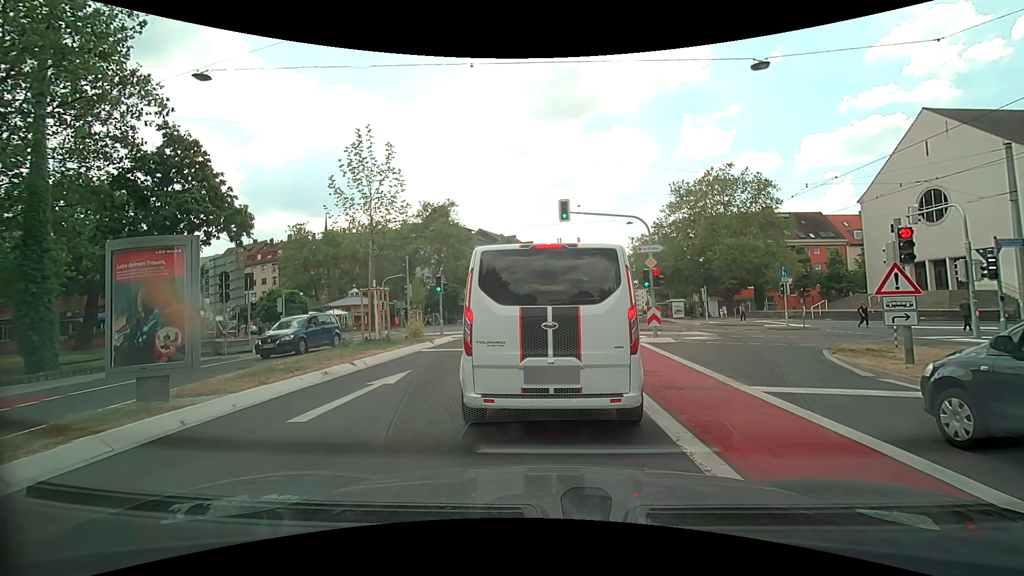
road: secondary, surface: asphalt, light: Day
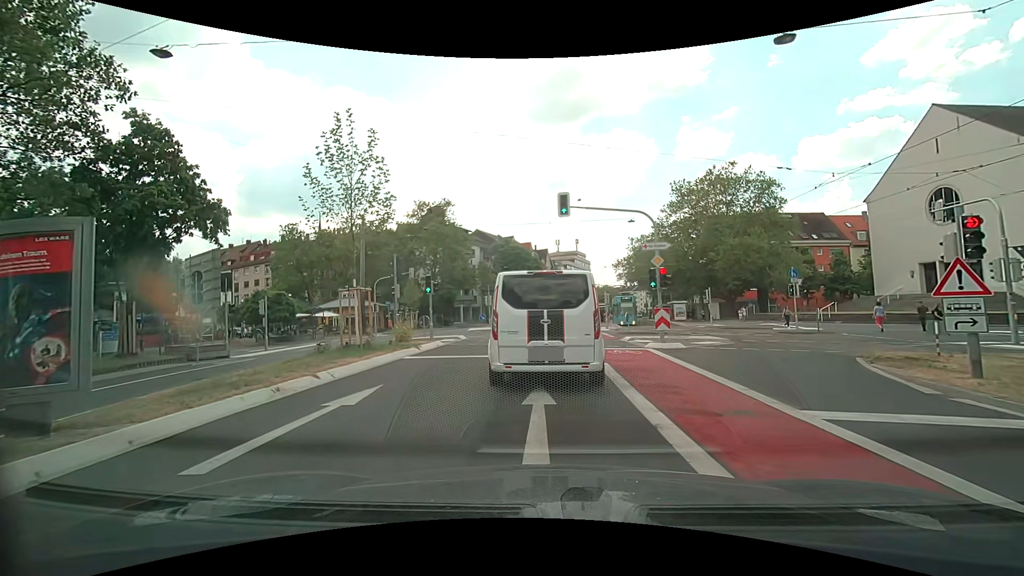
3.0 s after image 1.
(0.0, +1.9) m; 0°
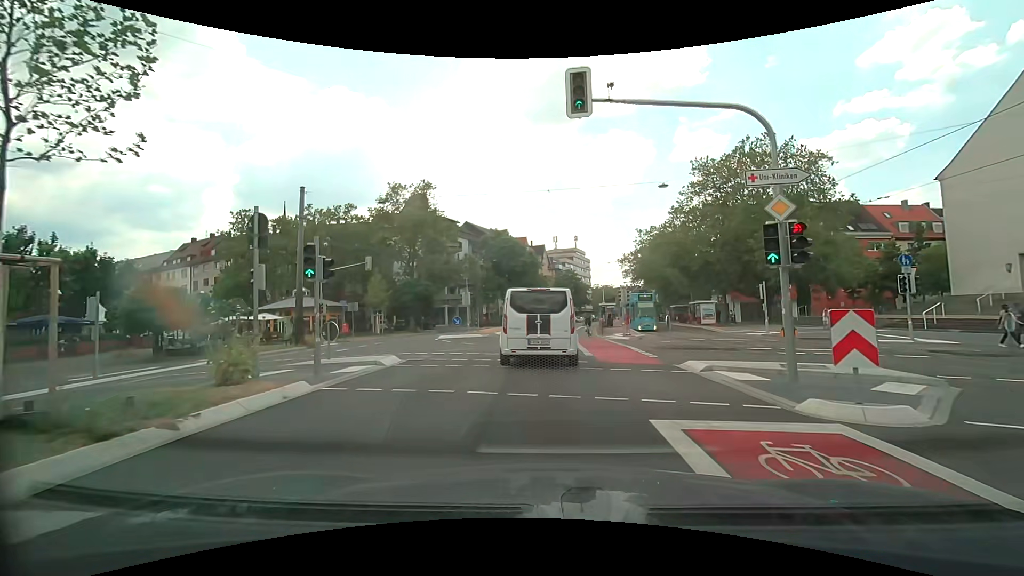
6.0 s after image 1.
(+0.6, +11.7) m; +3°
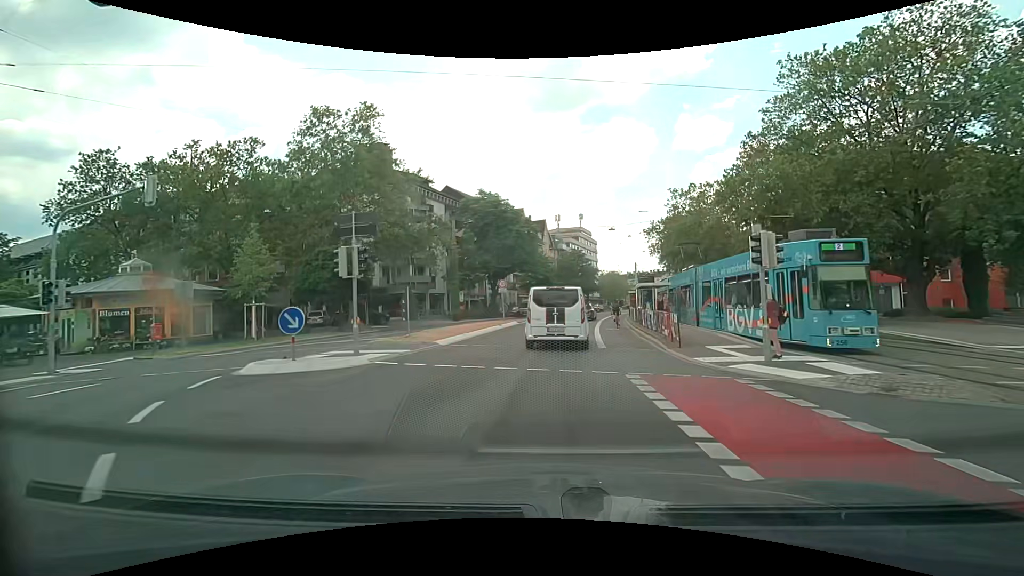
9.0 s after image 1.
(-0.1, +21.5) m; 0°
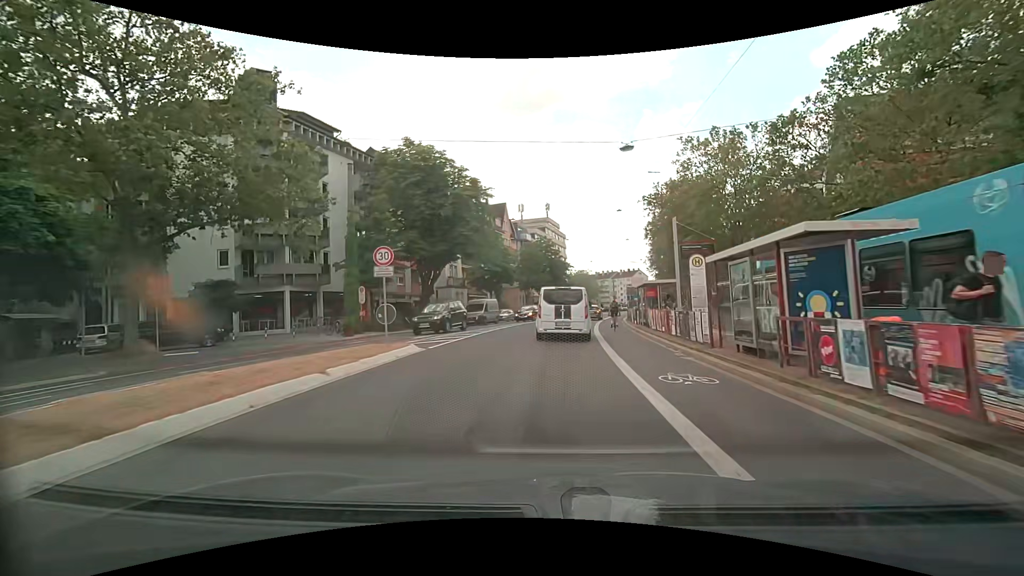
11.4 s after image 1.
(+0.7, +20.7) m; +4°
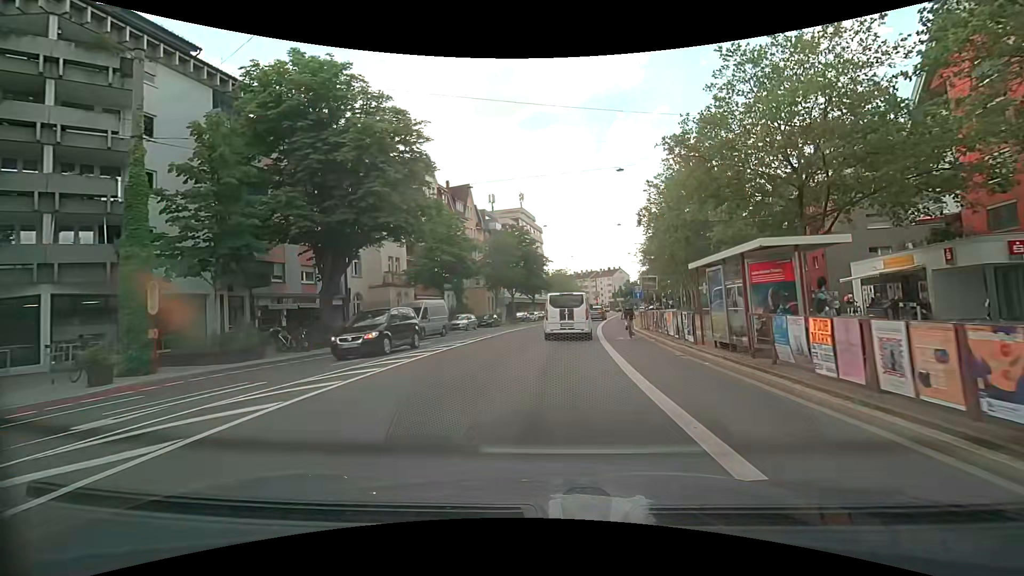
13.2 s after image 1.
(+0.4, +15.8) m; +4°
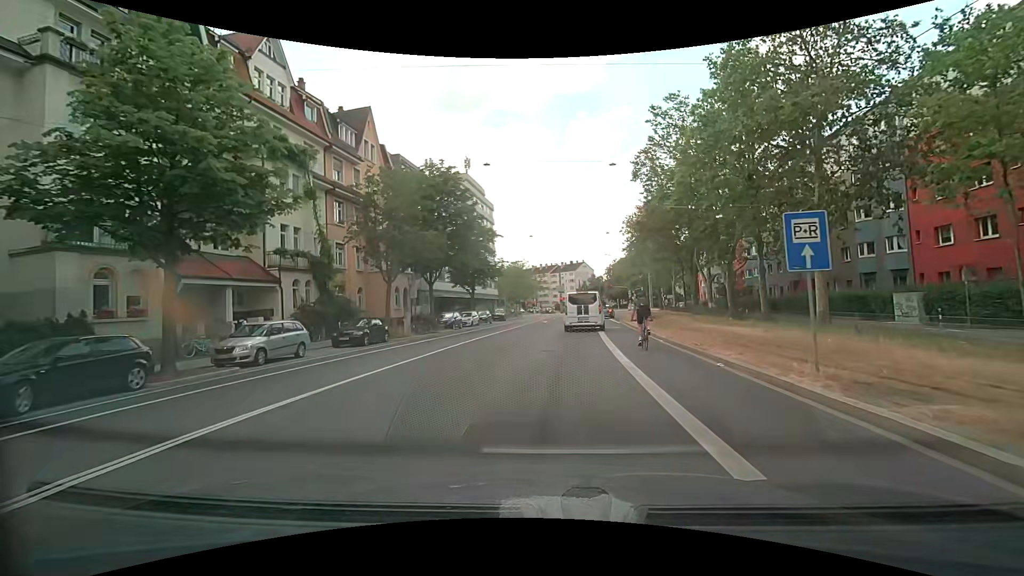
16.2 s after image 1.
(+0.8, +26.9) m; +4°
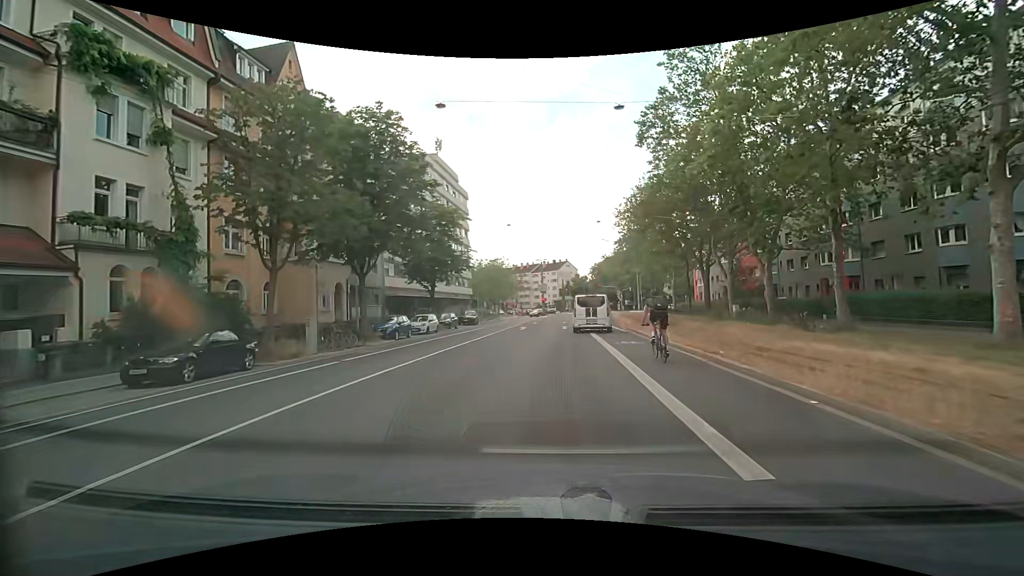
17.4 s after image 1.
(+0.1, +11.2) m; +1°
(0, +10) (0, +20) (+1, +30) (+1, +40) (+2, +50) (+2, +60) (+3, +70) (+4, +80) (+5, +90) (+7, +100) m
